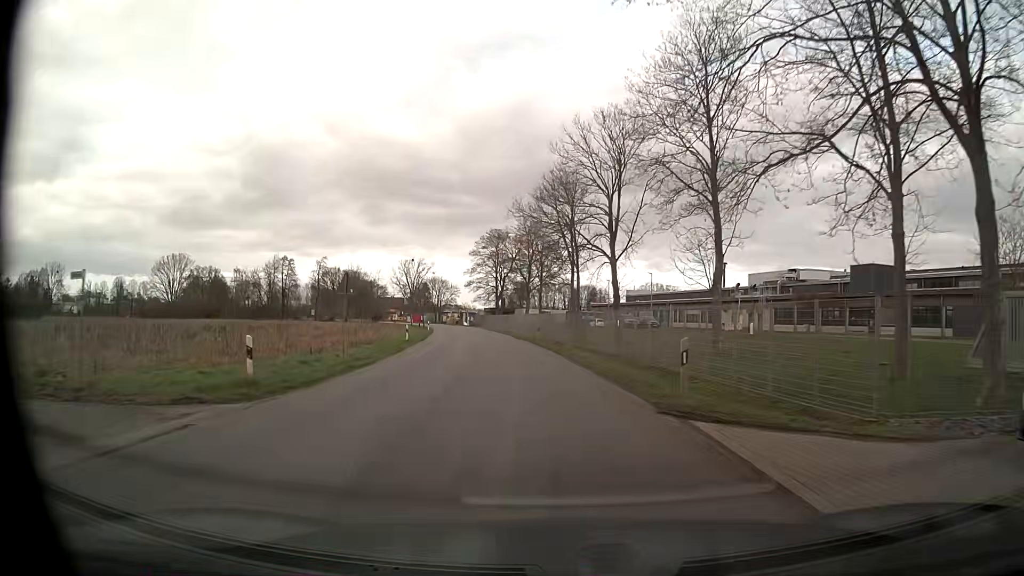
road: unclassified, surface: asphalt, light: Day
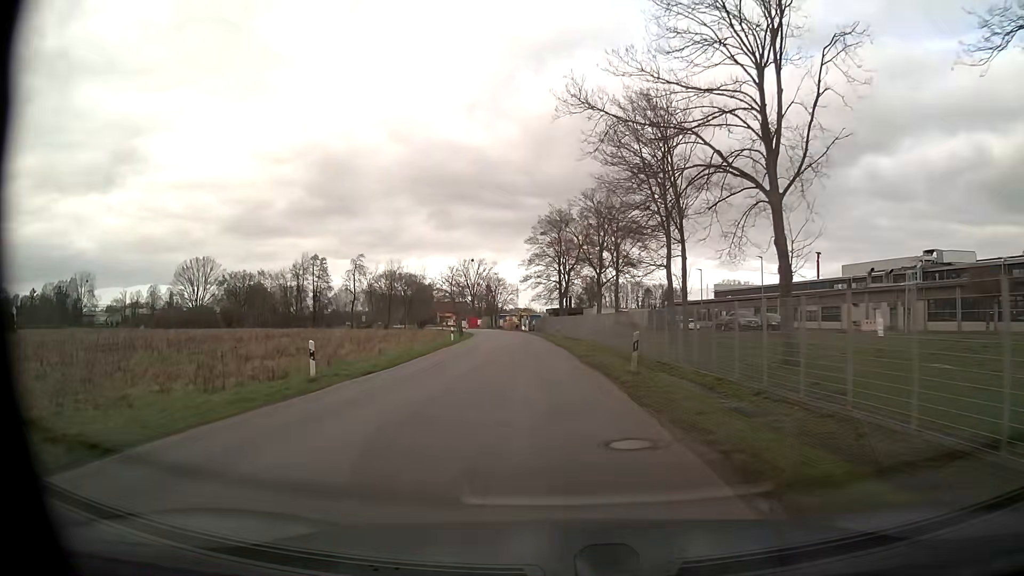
(-1.2, +24.2) m; -6°
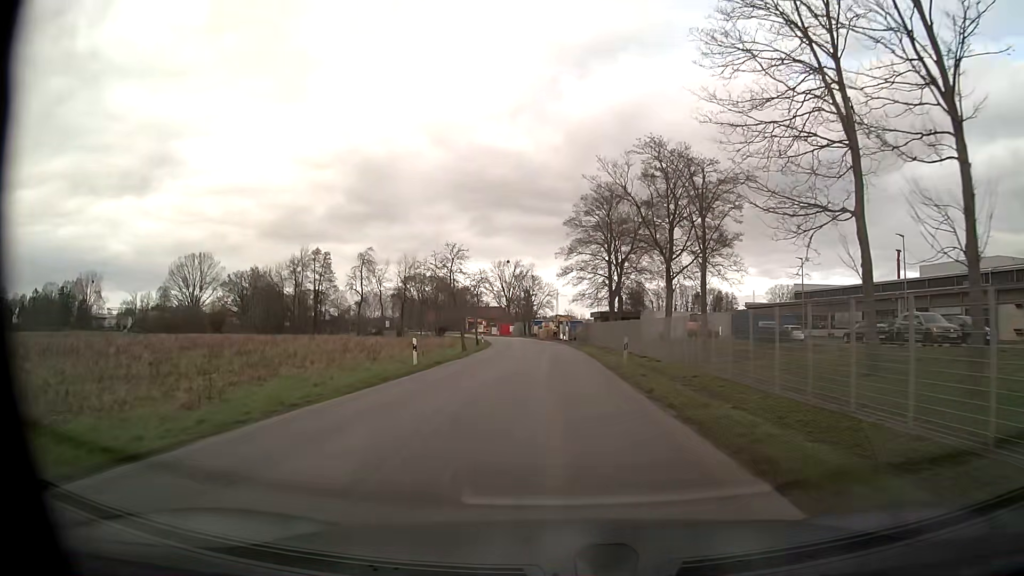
(-1.0, +24.2) m; -4°
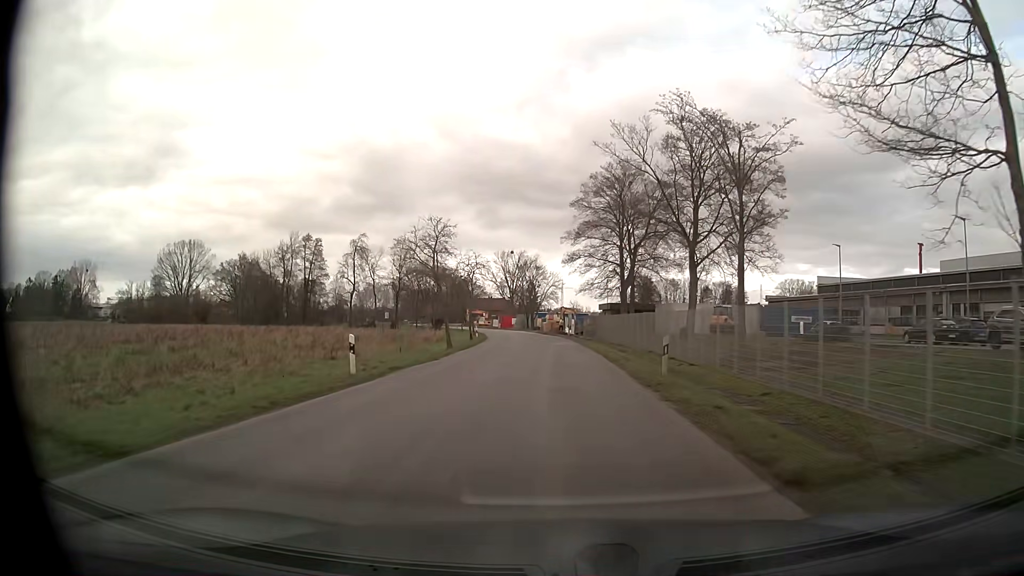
(0.0, +8.1) m; 0°
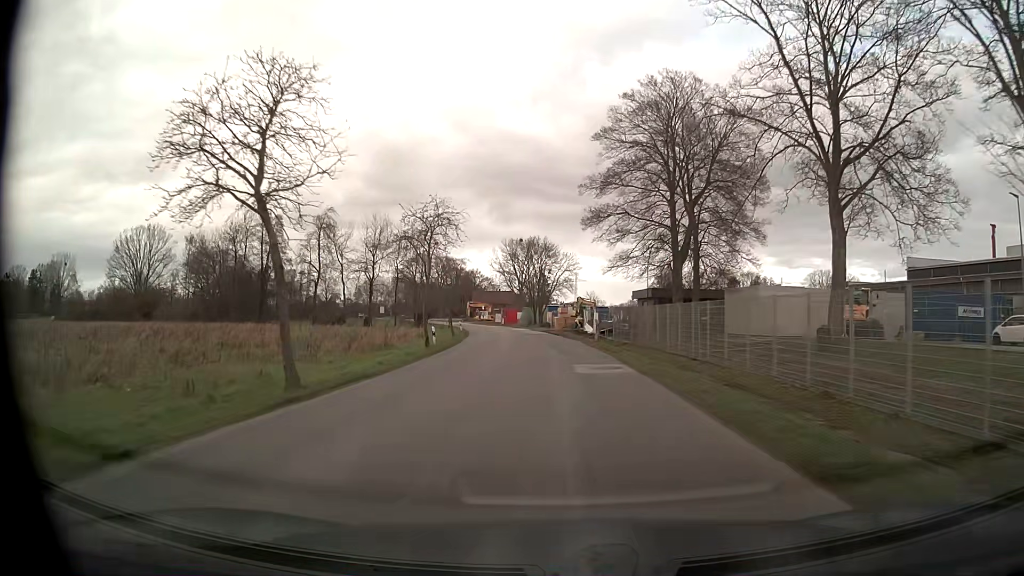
(-0.3, +24.4) m; -1°
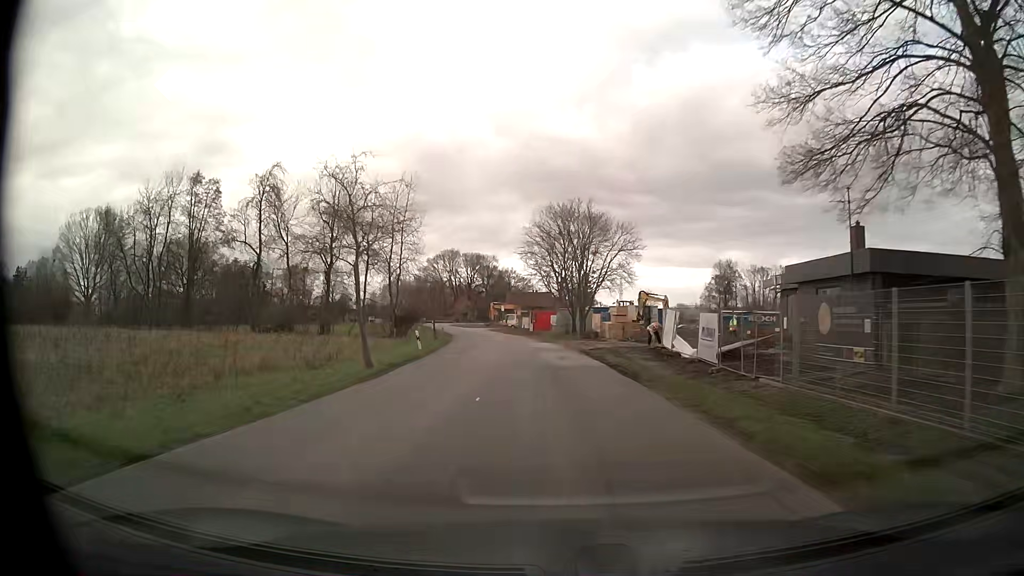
(-0.6, +32.0) m; -3°
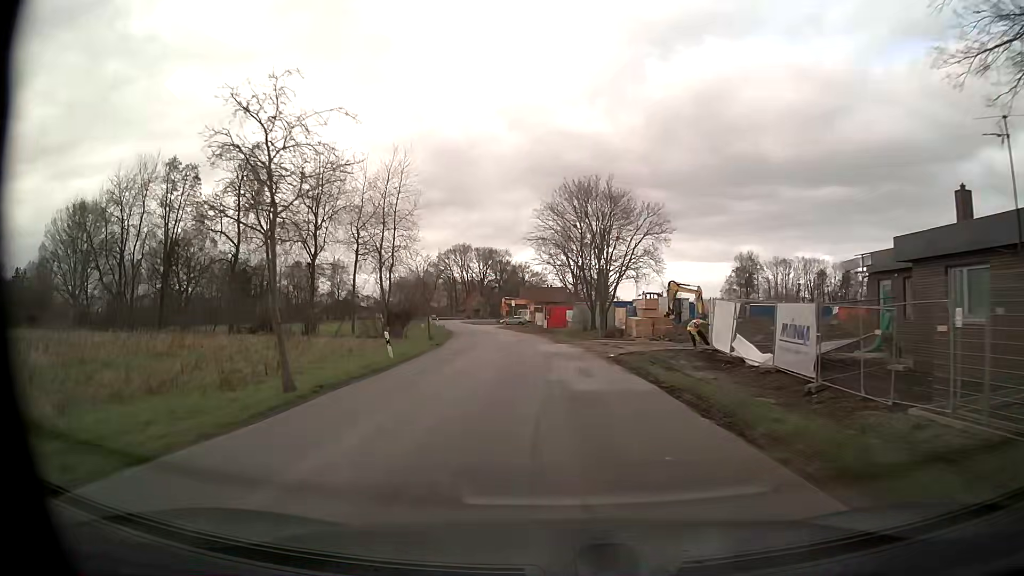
(-0.1, +8.0) m; -1°
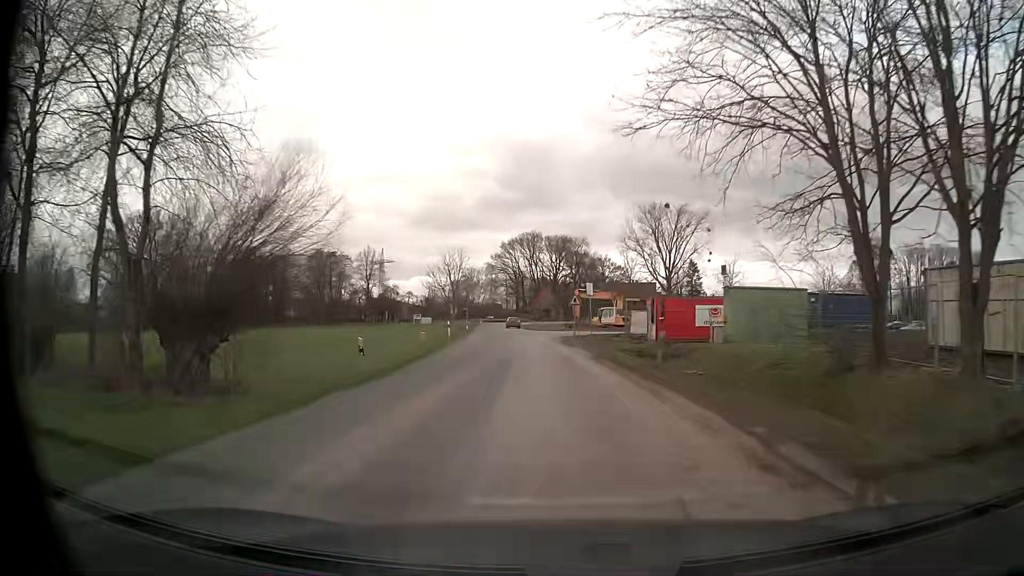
(-2.7, +40.1) m; -7°
(0, +10) (-1, +20) (-1, +30) (-2, +40) (-3, +50) (-4, +60) (-5, +70) (-6, +80) (-7, +90) (-8, +100) m
